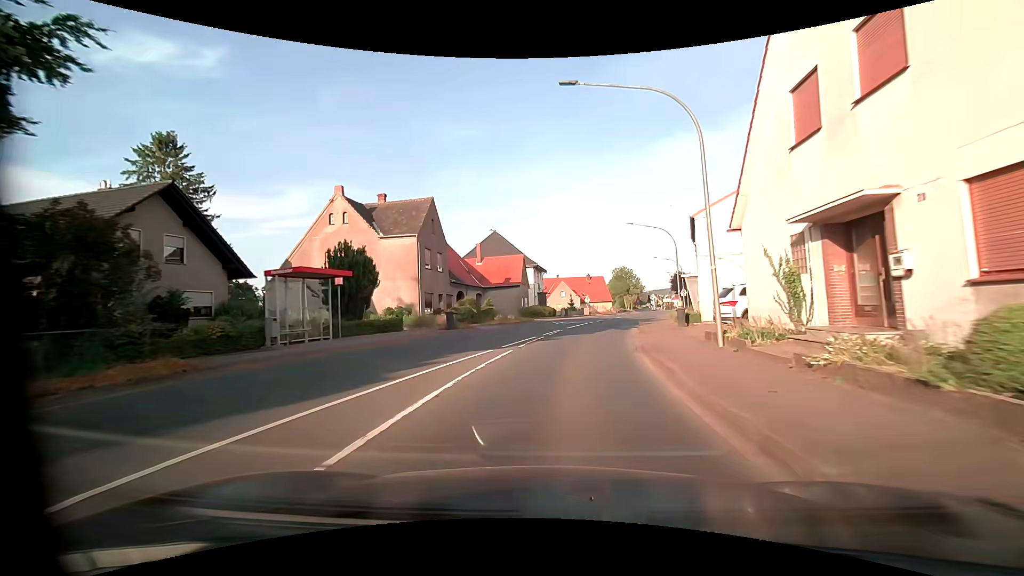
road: primary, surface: asphalt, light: Day
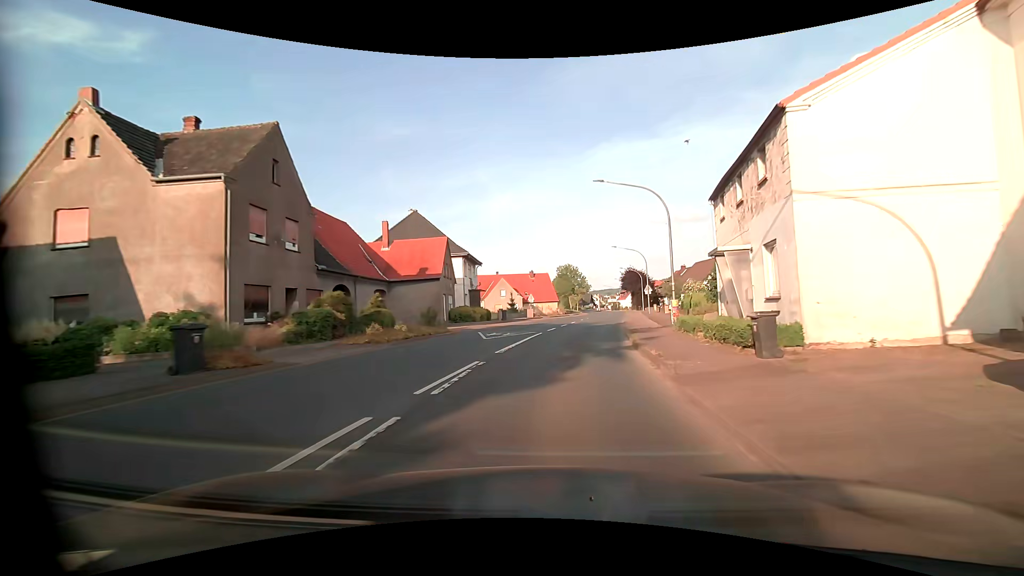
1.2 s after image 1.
(+0.7, +14.9) m; +5°
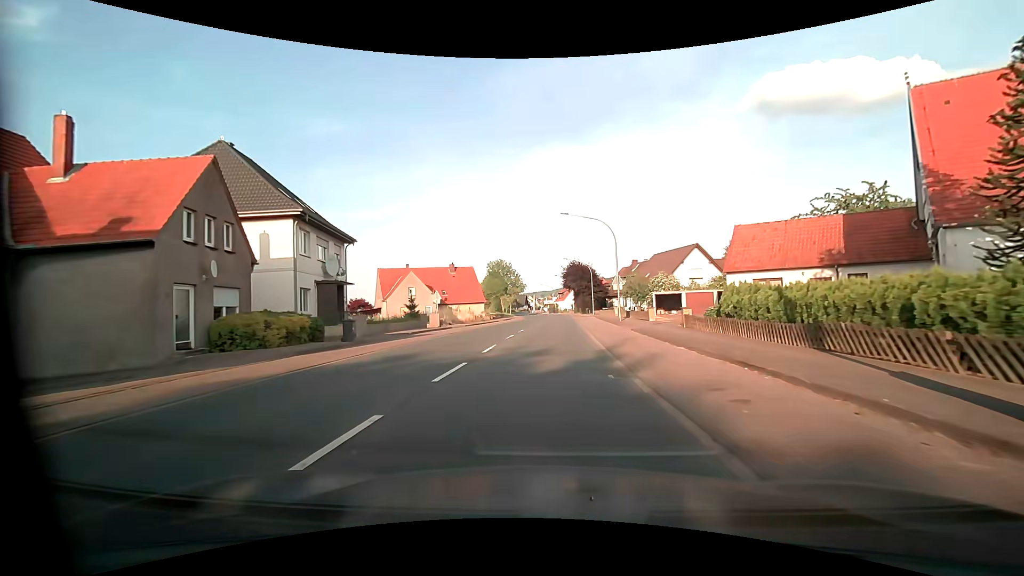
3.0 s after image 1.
(+2.2, +22.4) m; +9°
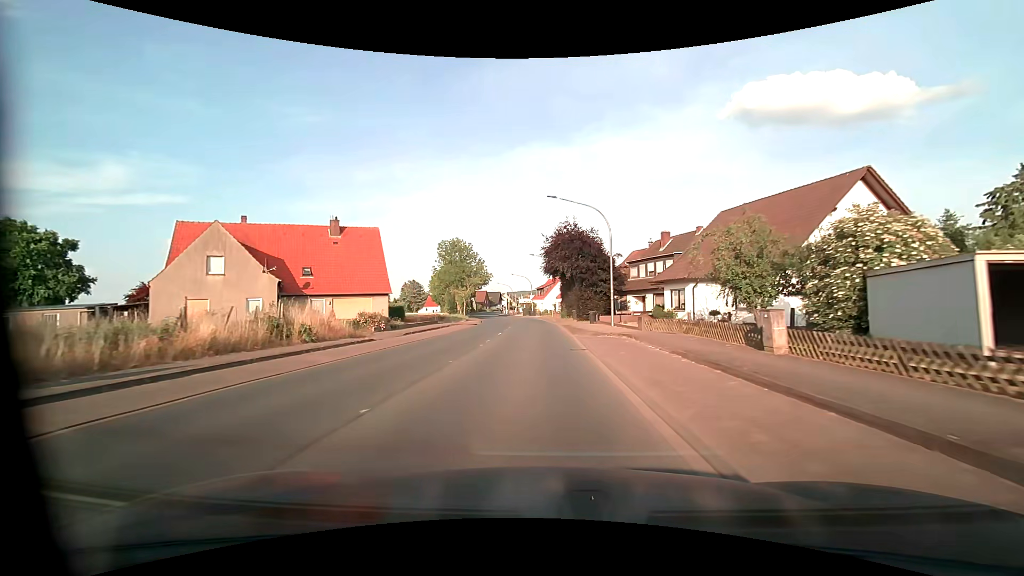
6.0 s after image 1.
(+1.2, +39.1) m; +3°
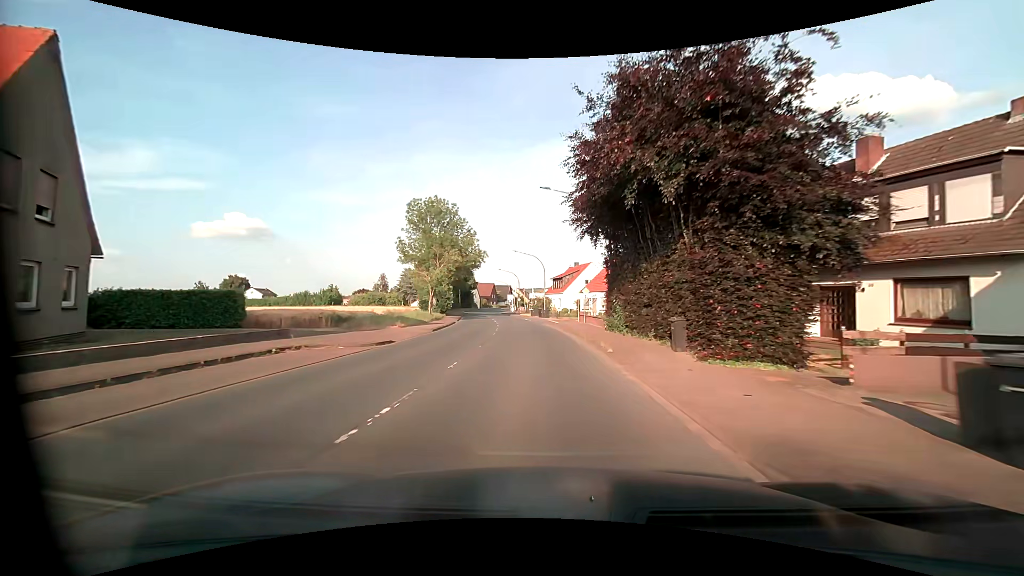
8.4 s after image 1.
(-0.7, +32.3) m; -2°
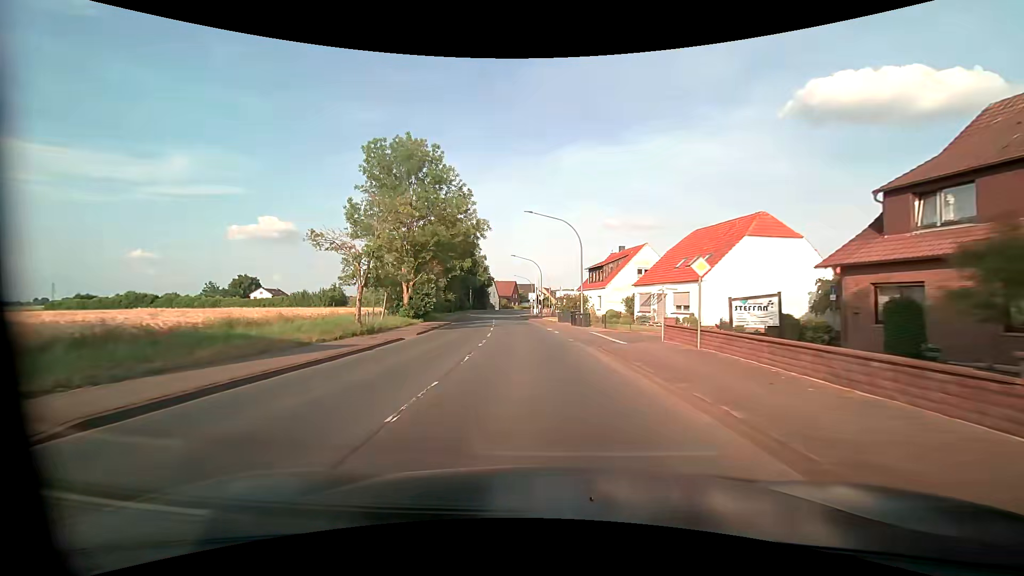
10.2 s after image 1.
(-0.4, +23.7) m; -3°
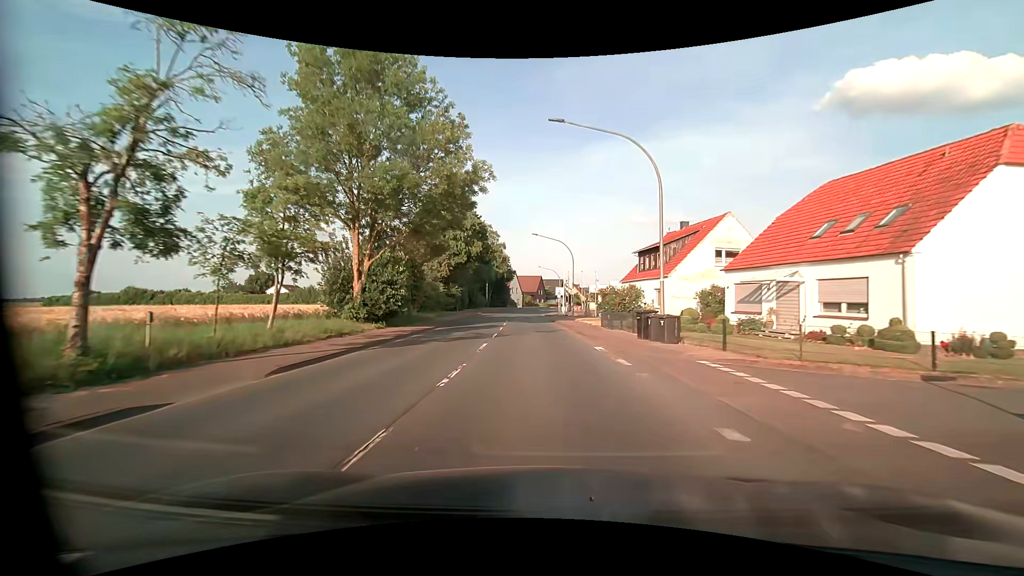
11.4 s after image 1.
(-0.5, +16.0) m; -3°
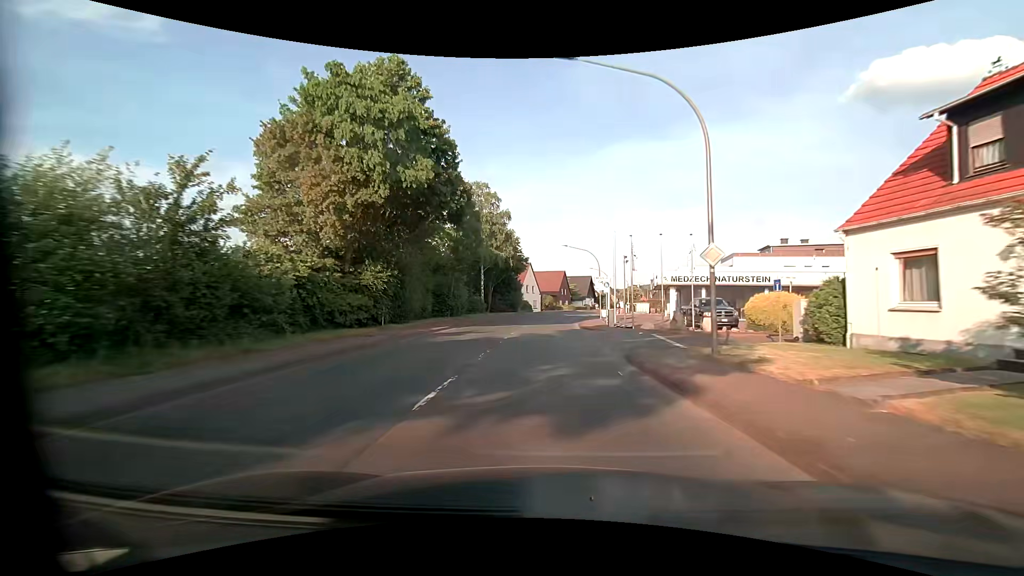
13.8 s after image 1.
(-1.0, +32.5) m; -2°
(0, +10) (0, +20) (0, +30) (+1, +40) (+1, +50) (+2, +60) (+3, +70) (+5, +80) (+7, +89) (+10, +99) m
